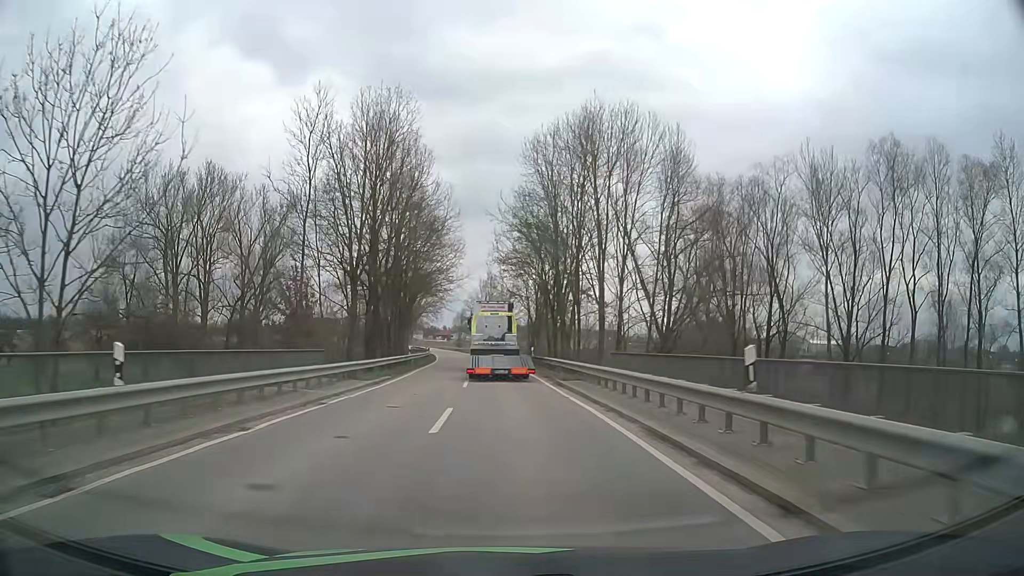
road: tertiary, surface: asphalt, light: Day
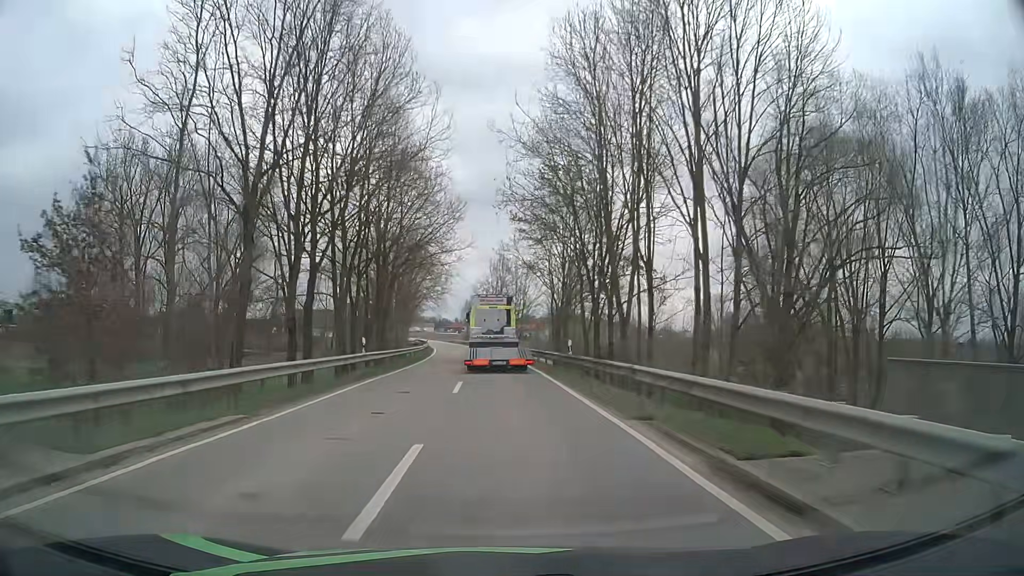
(-0.2, +17.9) m; -1°
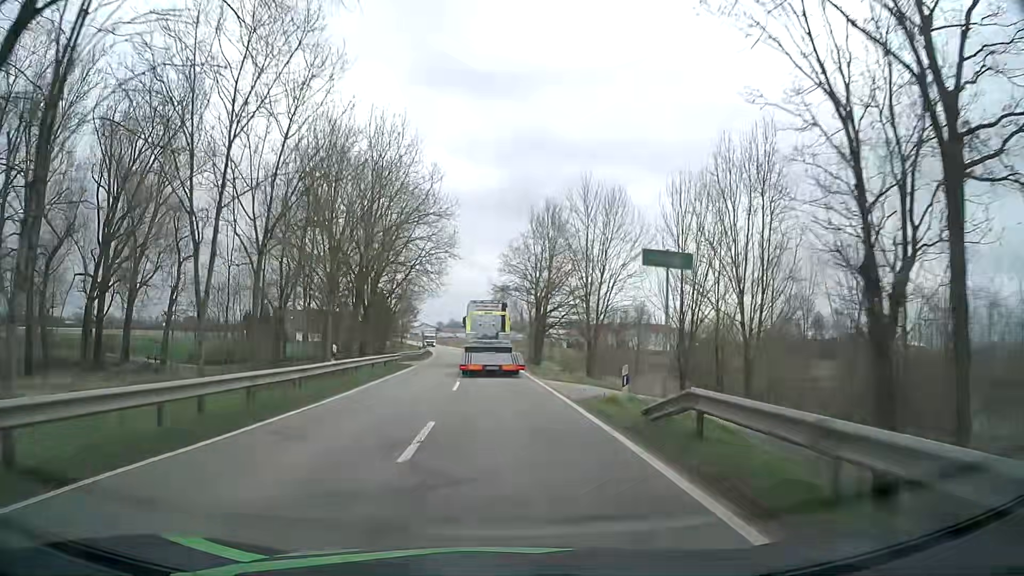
(-1.2, +45.0) m; -4°
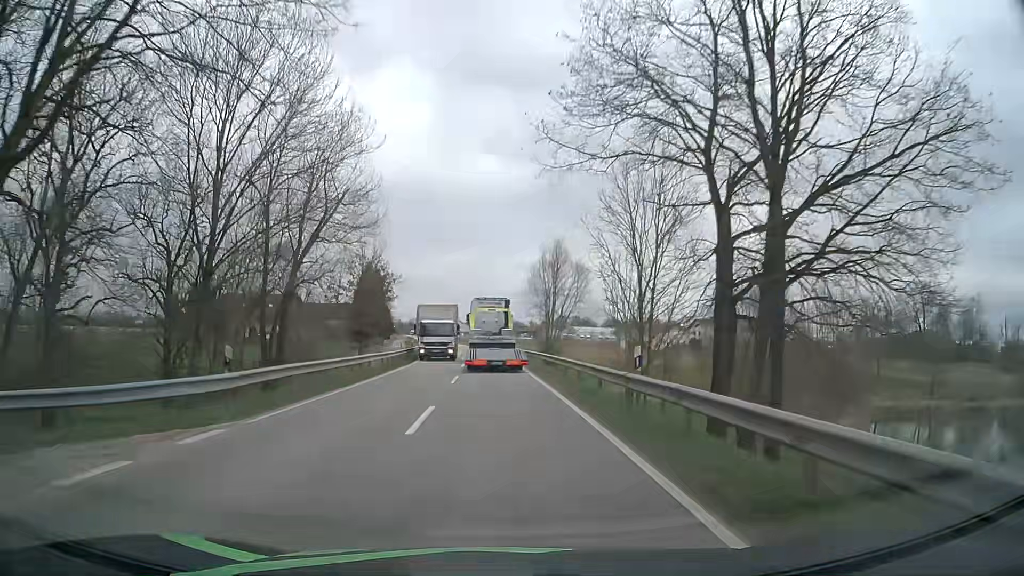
(-1.0, +46.6) m; -2°
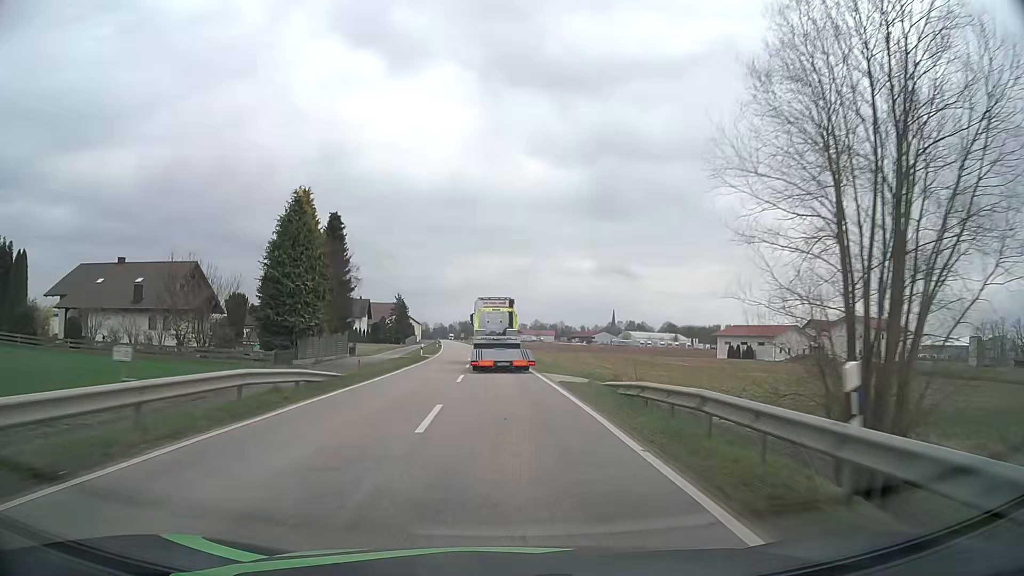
(-2.2, +48.5) m; -5°
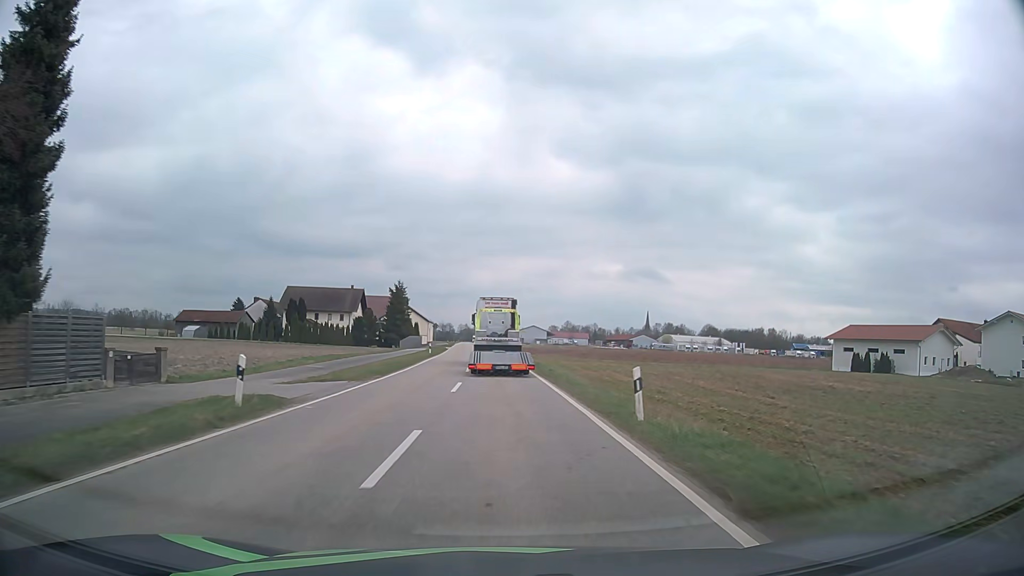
(-0.8, +39.9) m; -2°
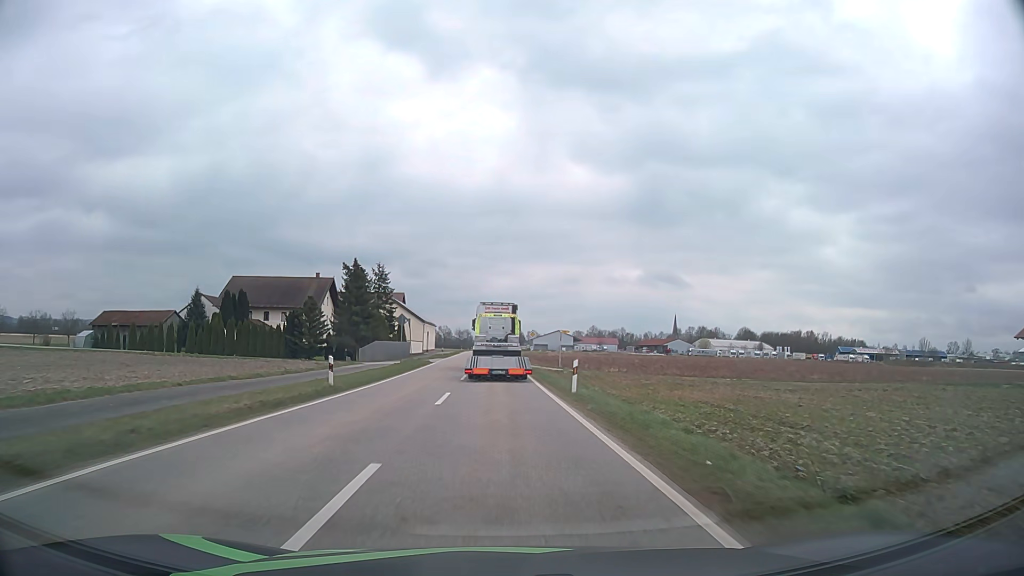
(-0.6, +39.1) m; -2°
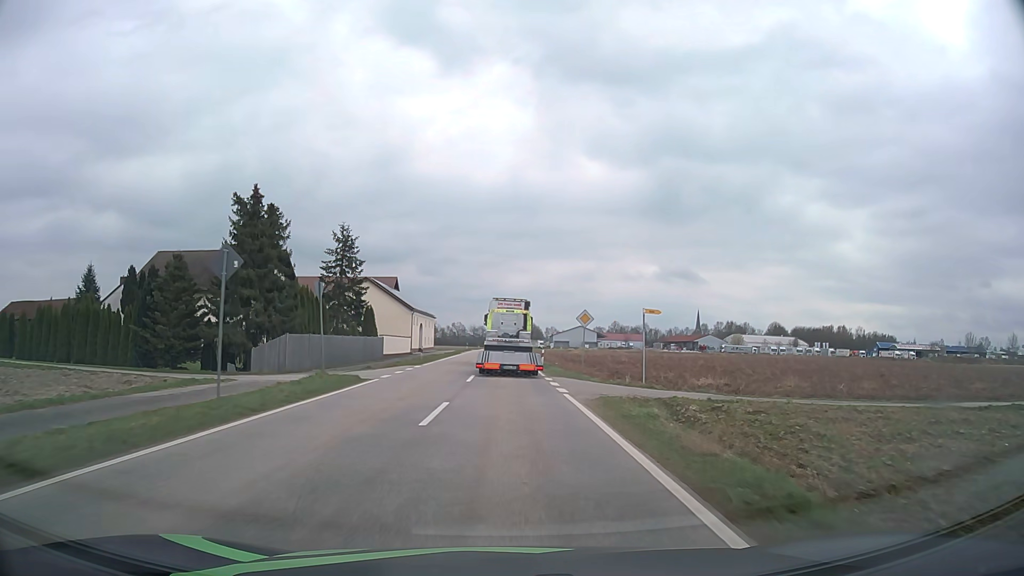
(-0.3, +29.1) m; -1°
(0, +10) (0, +20) (0, +30) (0, +40) (0, +50) (0, +60) (0, +70) (0, +80) (0, +90) (0, +100) m
